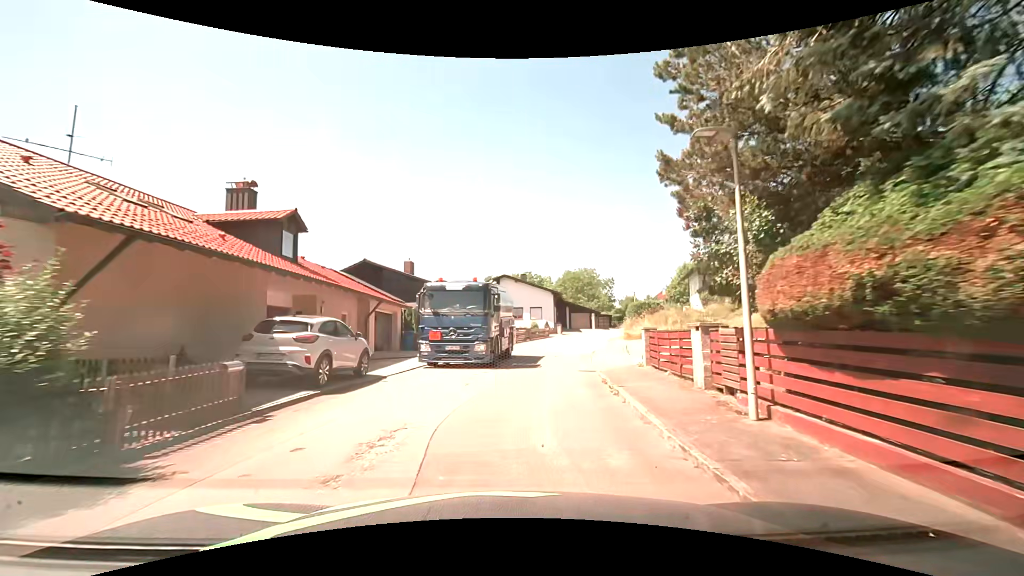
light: Day
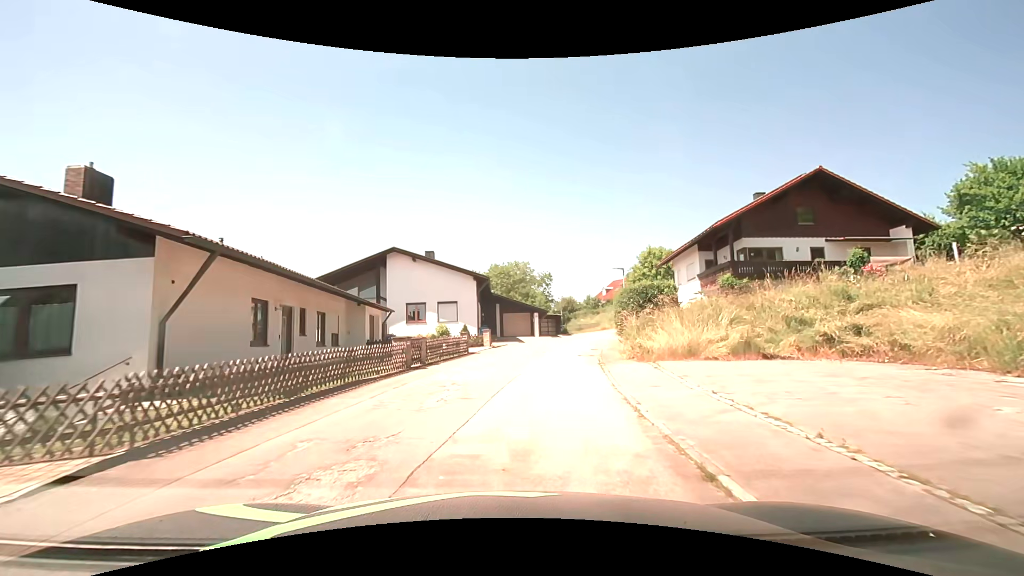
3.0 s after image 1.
(+1.7, +22.5) m; +9°
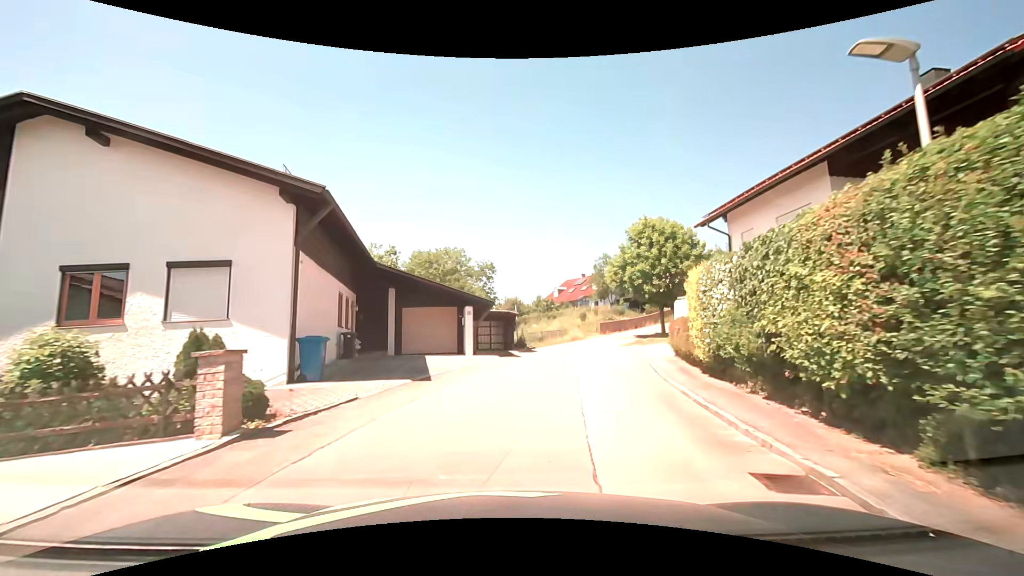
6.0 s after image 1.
(+1.2, +22.1) m; +7°
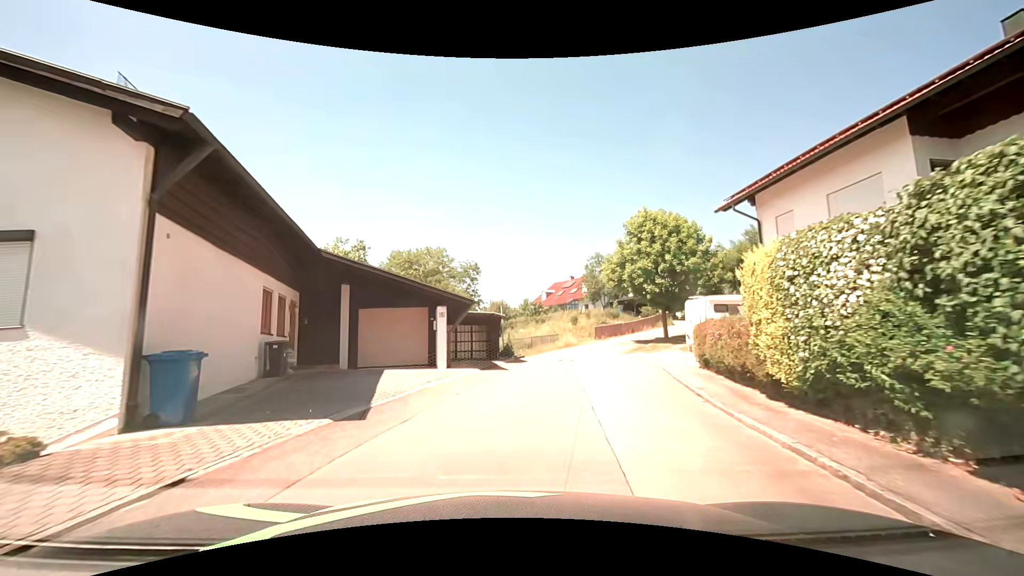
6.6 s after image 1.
(+0.1, +4.4) m; +2°
(0, +10) (+2, +20) (+4, +30) (+8, +39) (+14, +47) (+22, +53) (+30, +59) (+37, +66) (+39, +76) (+37, +85) m
